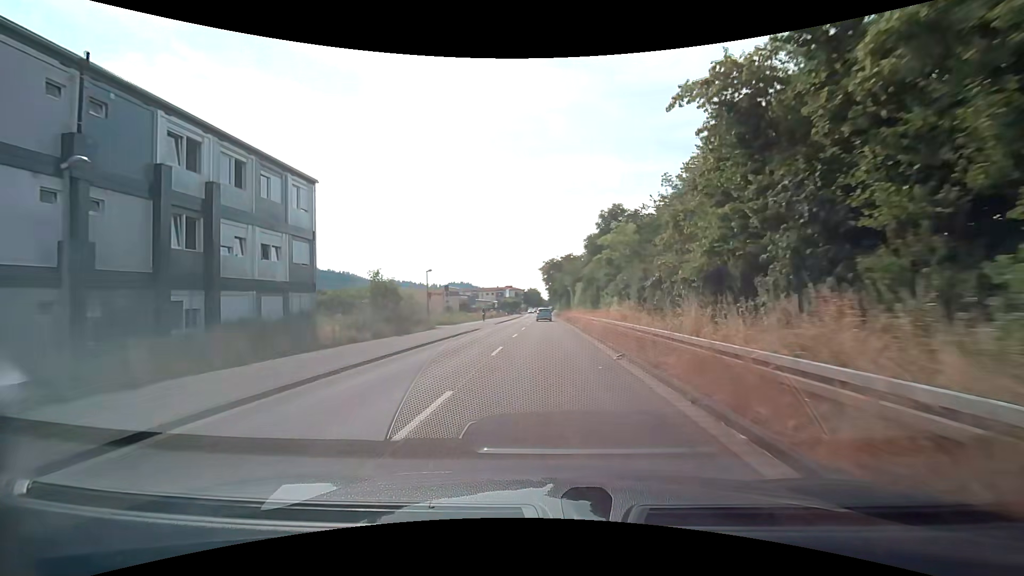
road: tertiary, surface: asphalt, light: Day
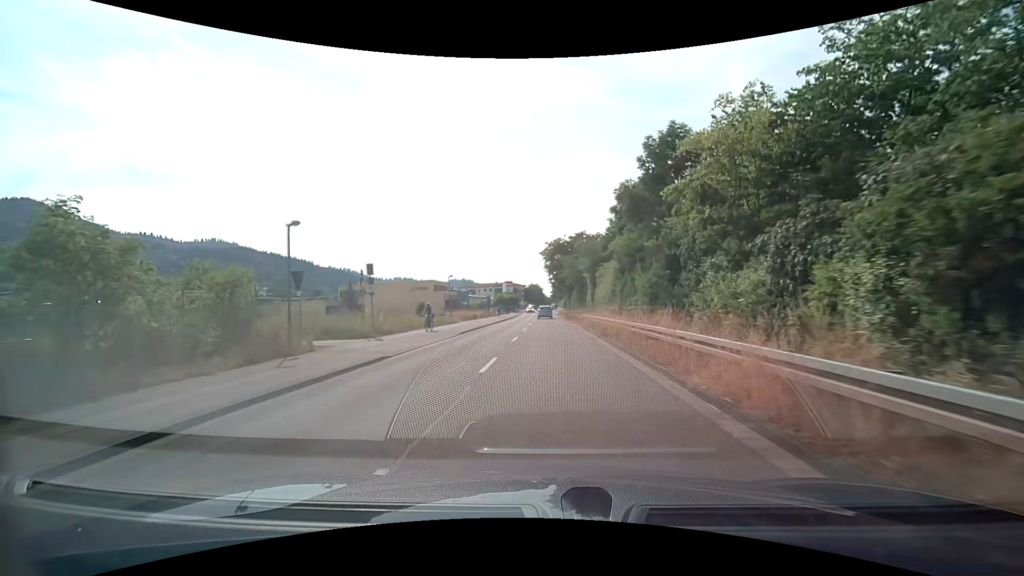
(-0.2, +21.9) m; 0°
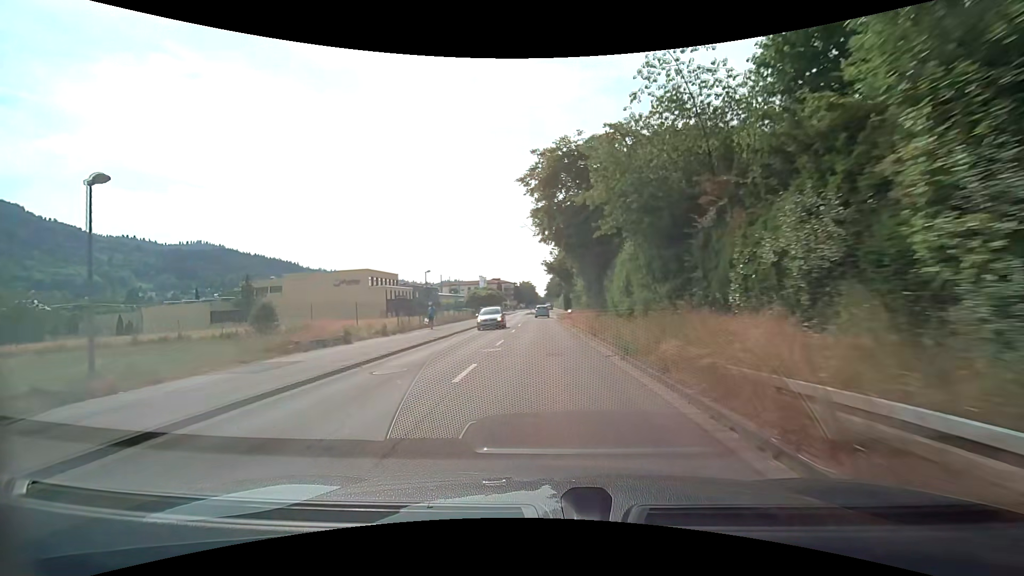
(+0.1, +37.3) m; +1°
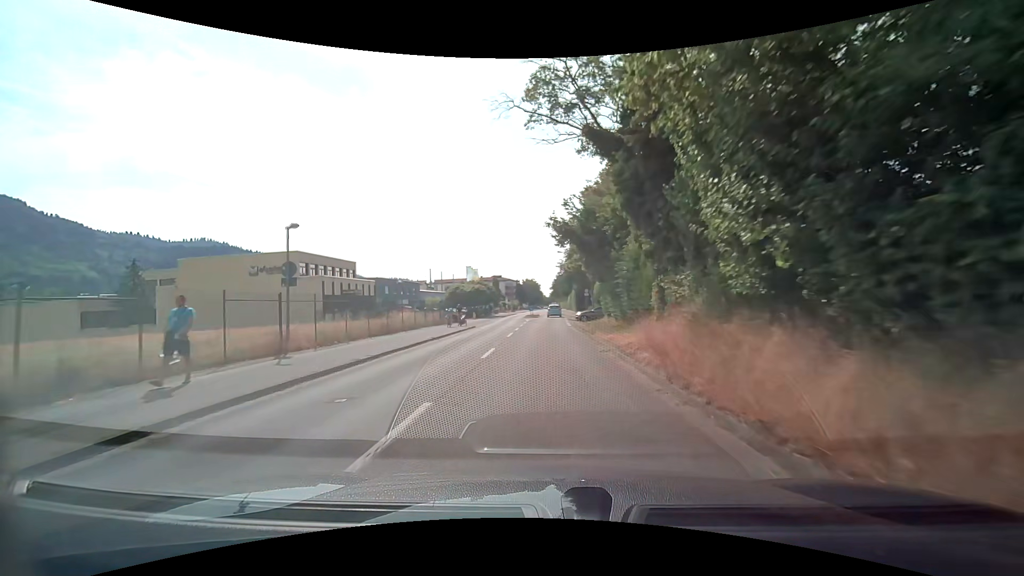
(-0.2, +22.9) m; -1°
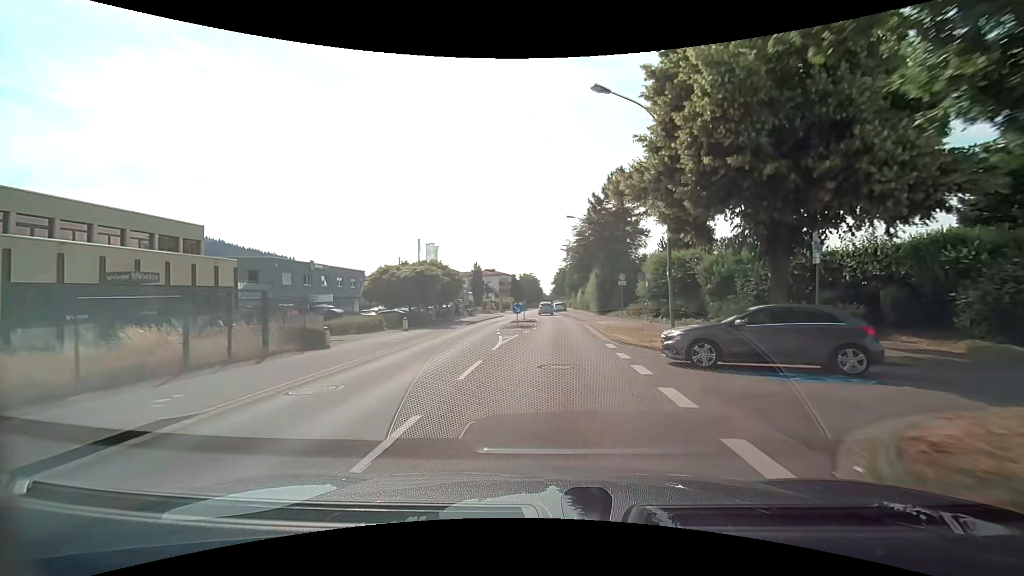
(-0.2, +31.0) m; -1°
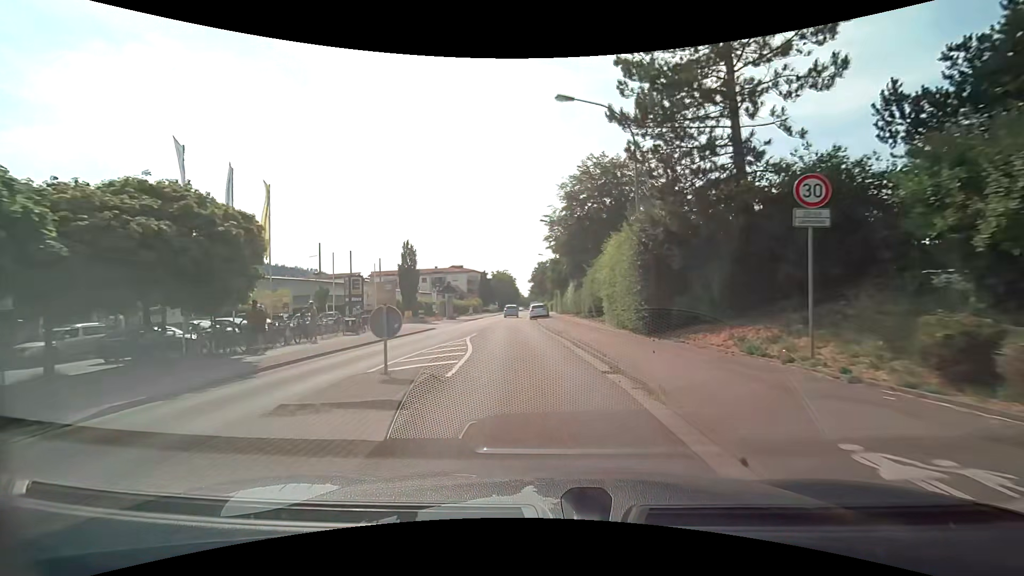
(+0.8, +29.4) m; +3°
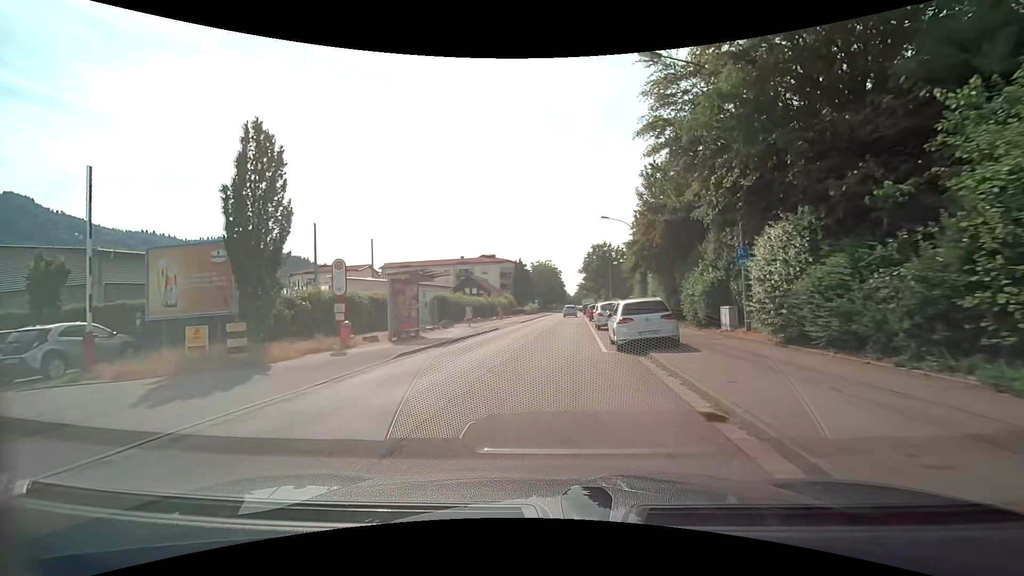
(-2.2, +33.6) m; -6°
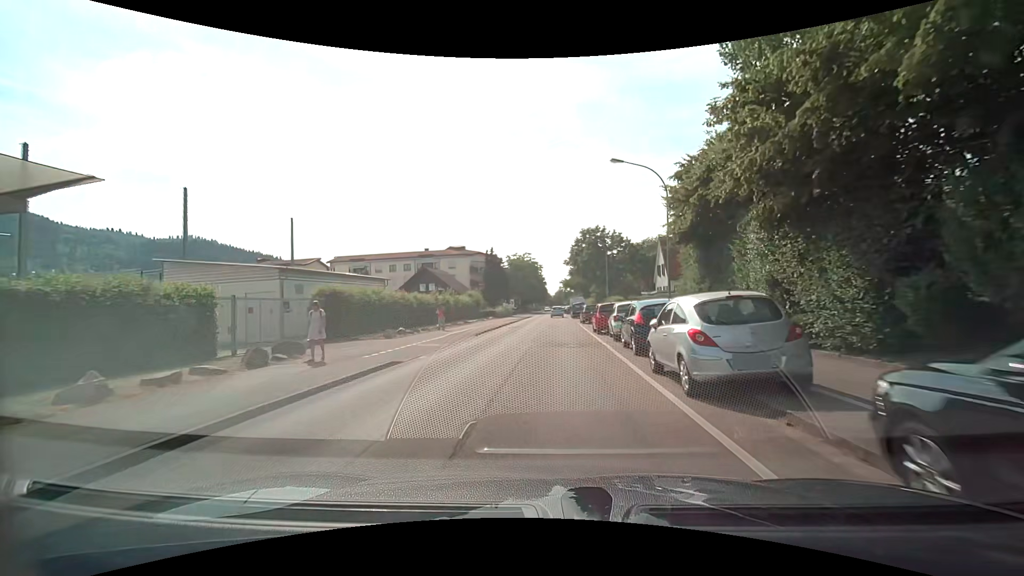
(+0.4, +19.5) m; +2°
(0, +10) (0, +20) (+1, +30) (+1, +40) (+1, +50) (+2, +60) (+2, +70) (+2, +80) (+3, +90) (+3, +100) m
